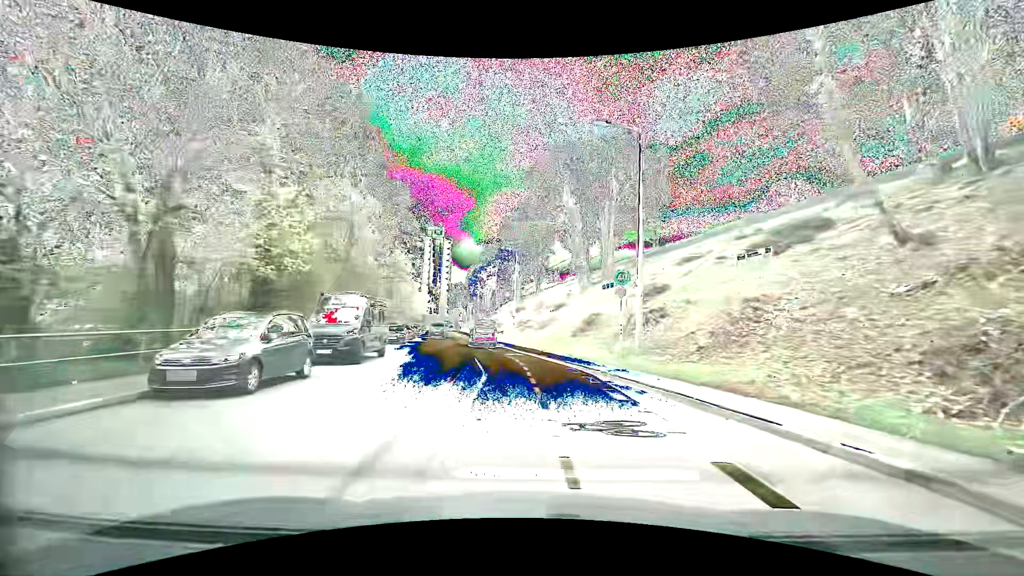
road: secondary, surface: asphalt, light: Day
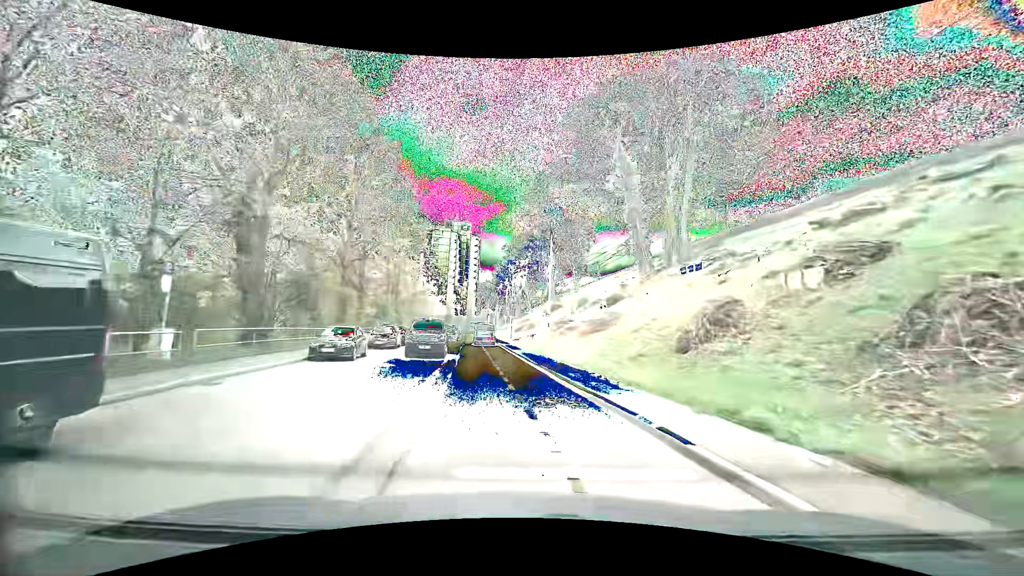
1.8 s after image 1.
(-0.5, +16.6) m; -4°
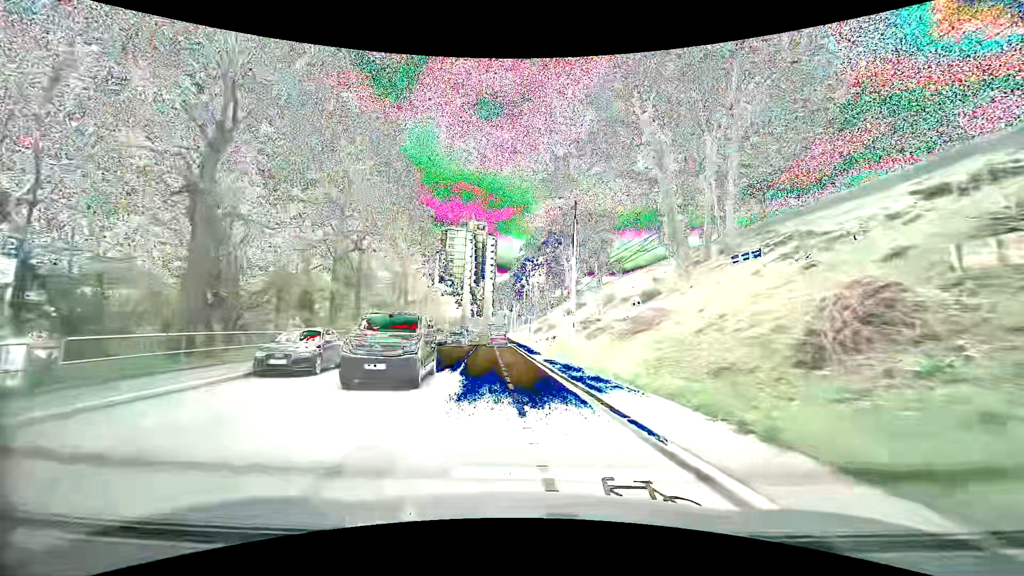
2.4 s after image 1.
(-0.1, +5.5) m; -2°
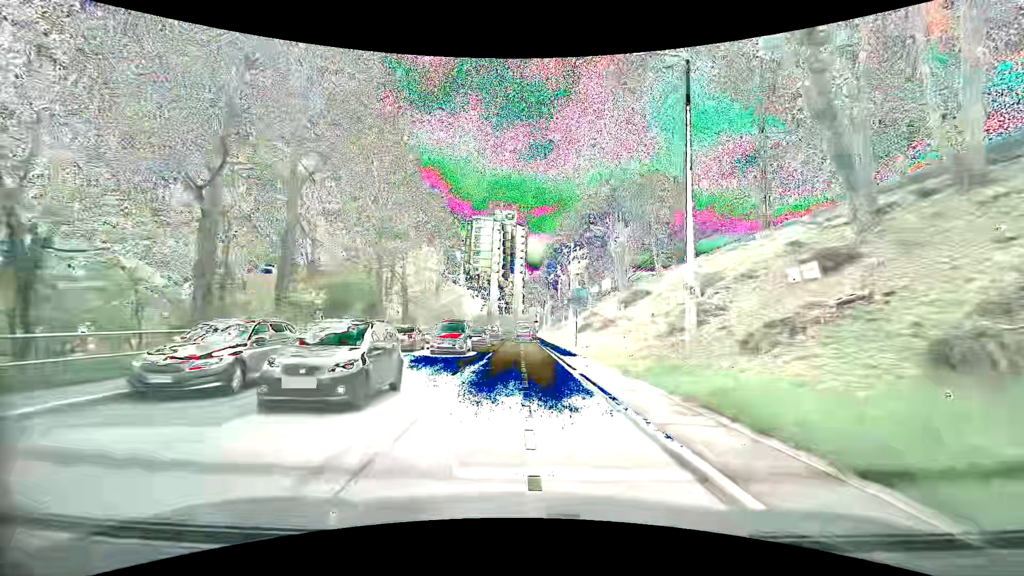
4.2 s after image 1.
(-0.7, +16.7) m; -3°
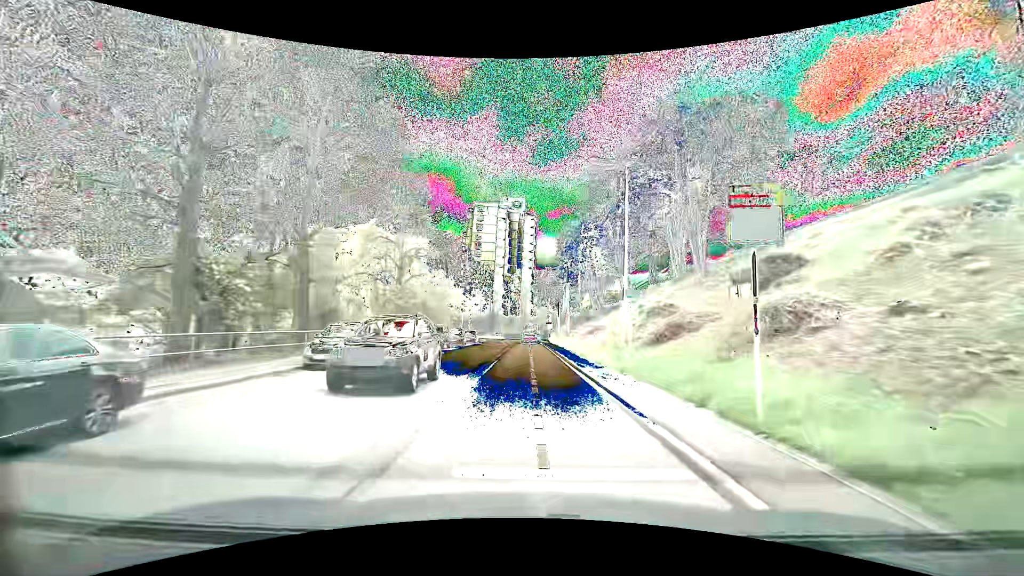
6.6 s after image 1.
(-0.3, +22.8) m; -1°
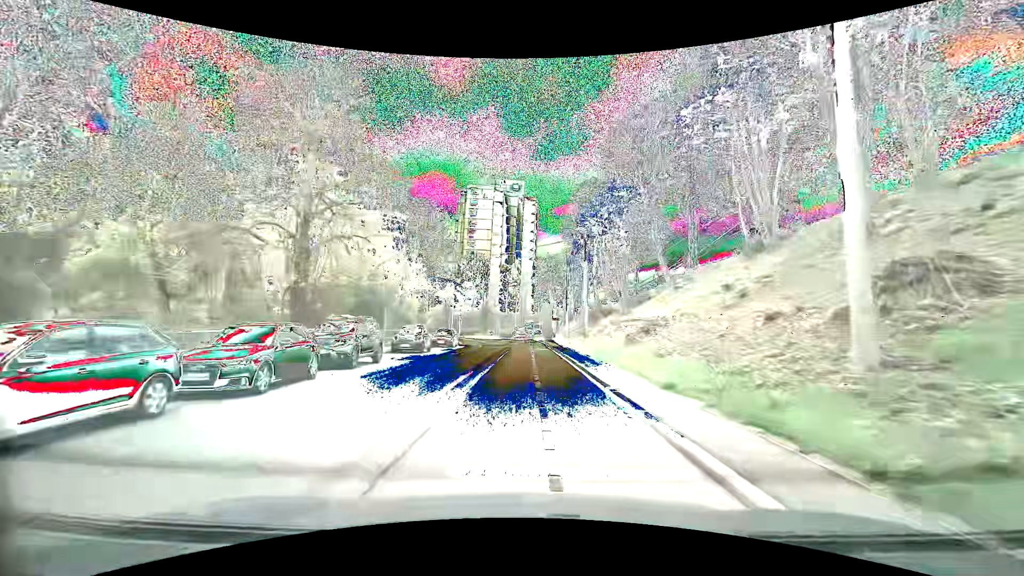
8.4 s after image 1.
(+0.1, +17.4) m; -1°
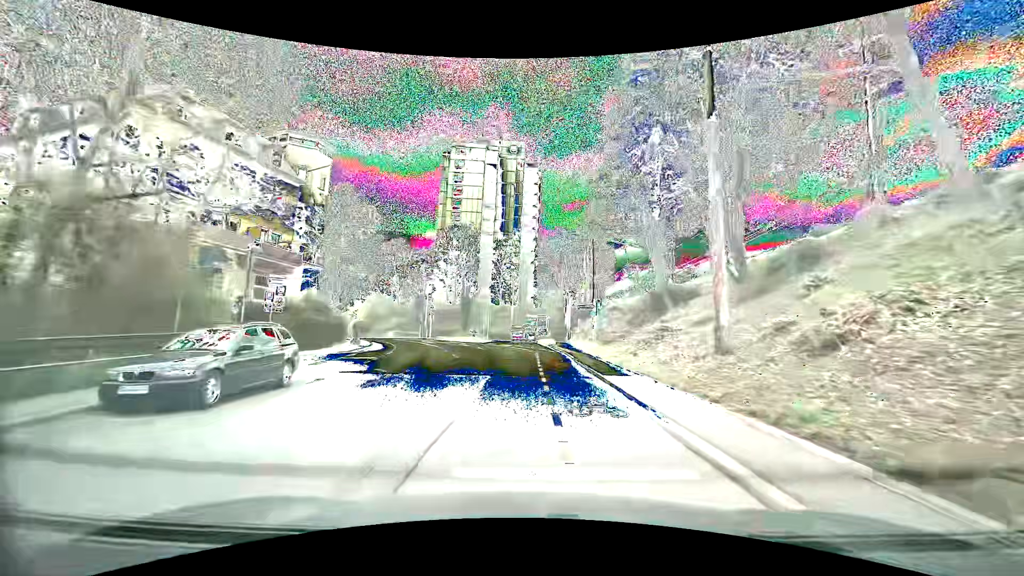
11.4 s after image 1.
(+0.3, +28.7) m; 0°
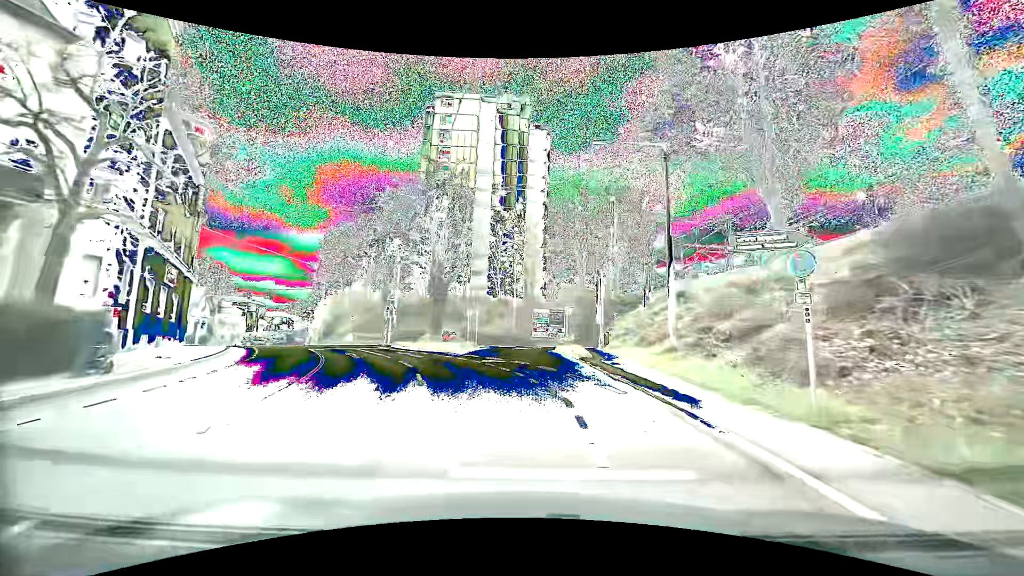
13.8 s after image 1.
(+0.2, +22.3) m; 0°
